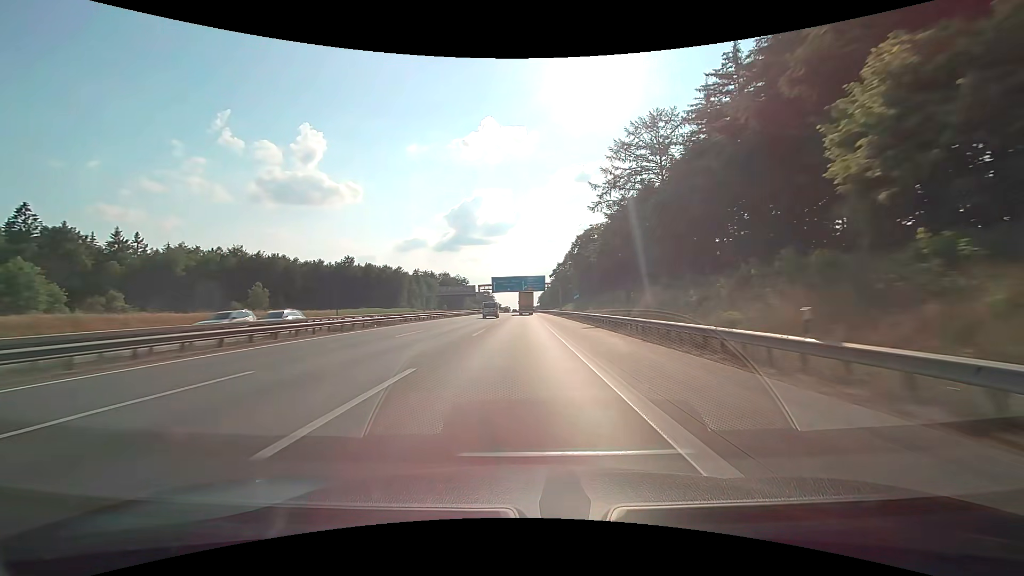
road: motorway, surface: concrete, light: Day
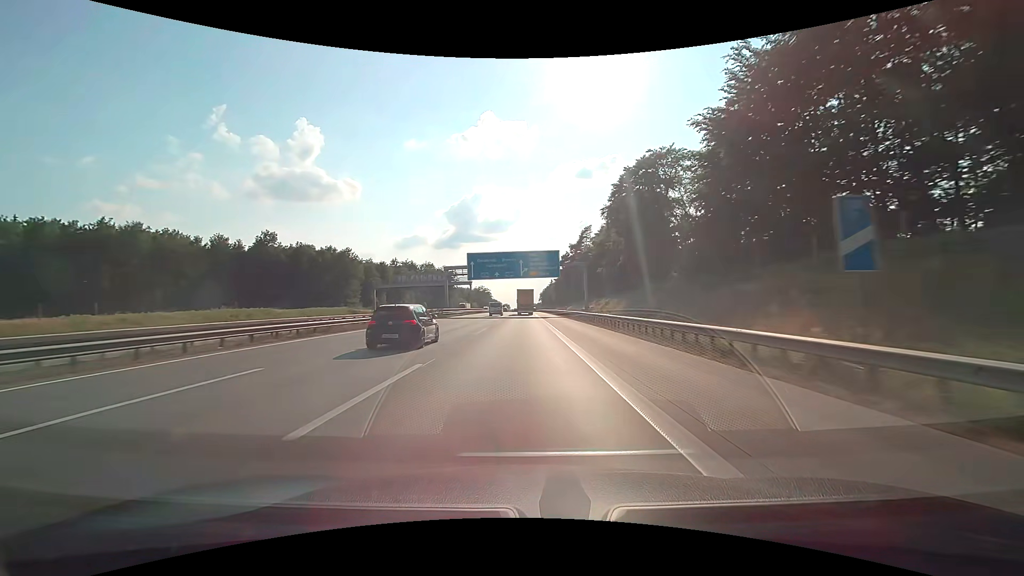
(+0.1, +53.9) m; 0°
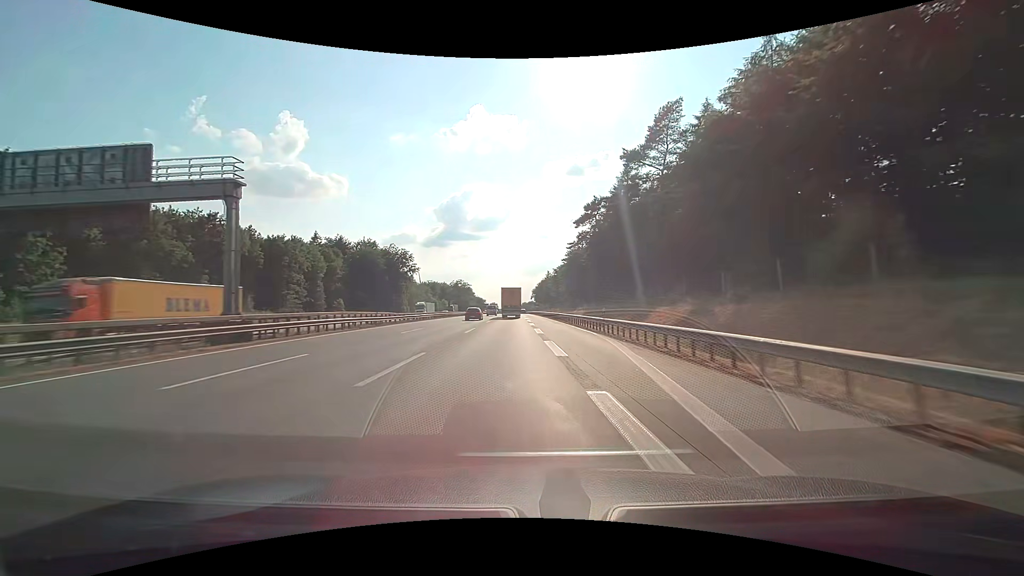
(+0.4, +87.1) m; +1°
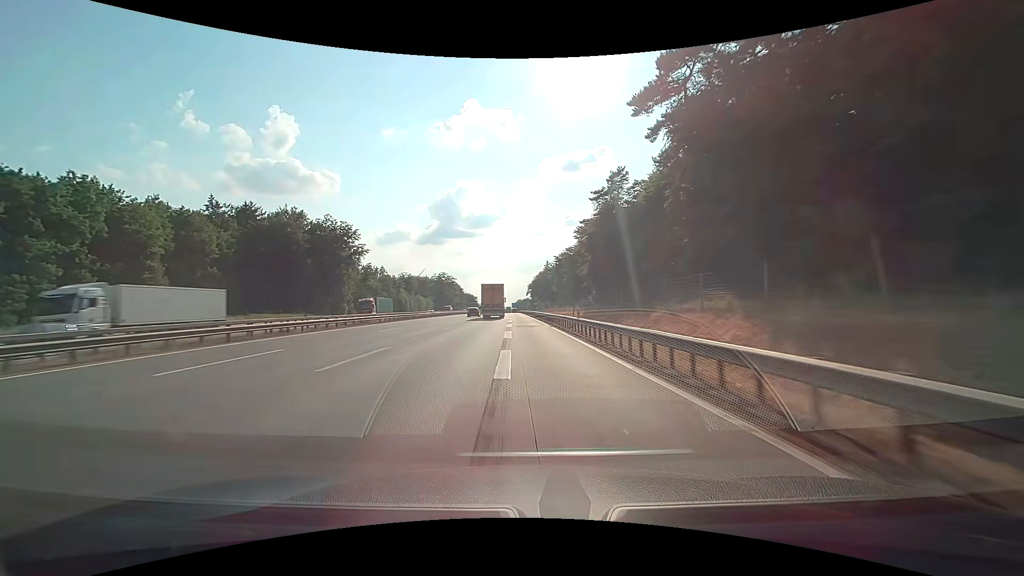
(+0.6, +52.6) m; +1°
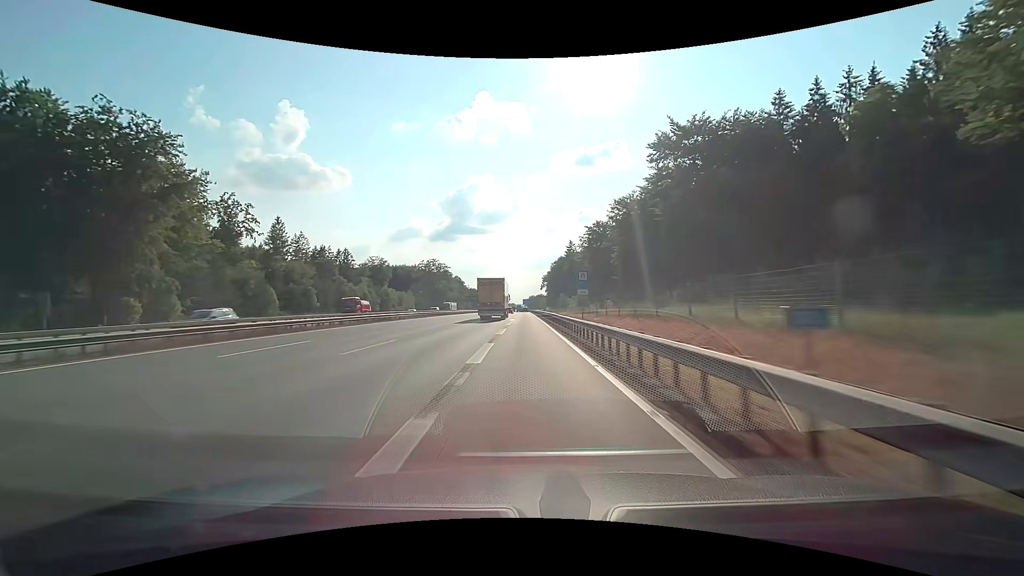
(-1.3, +69.4) m; -2°
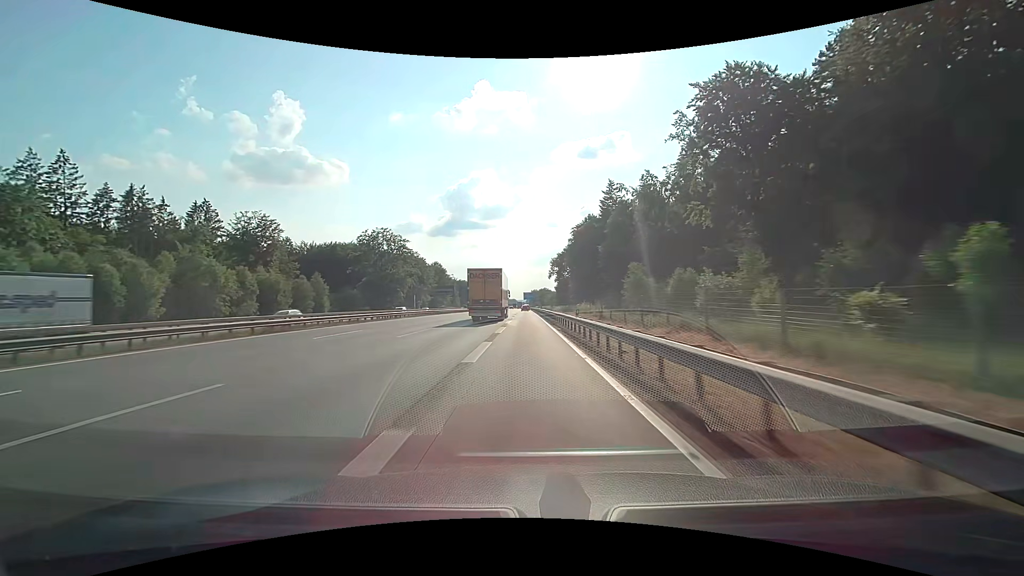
(-0.1, +84.1) m; 0°
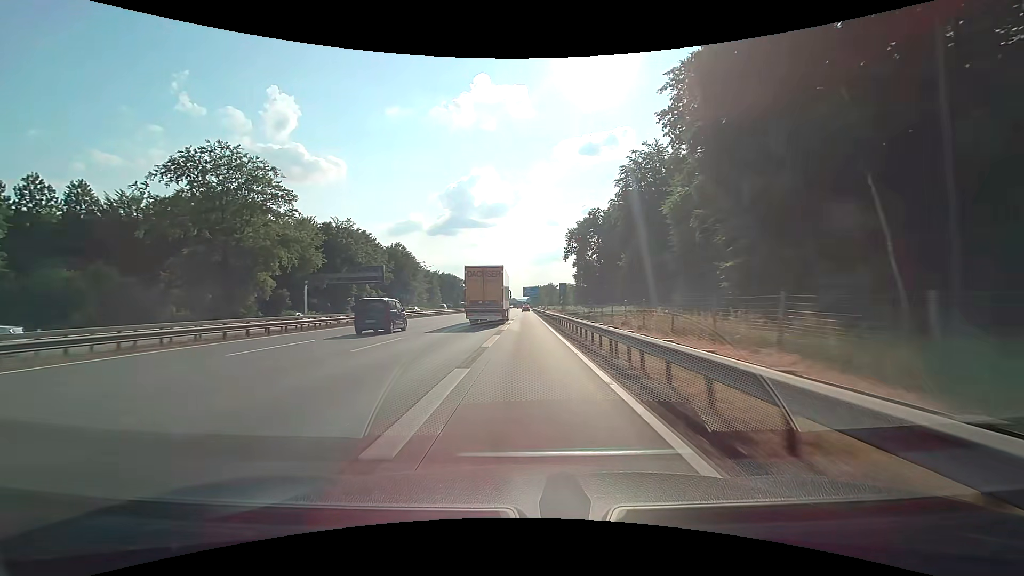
(-0.1, +78.4) m; 0°
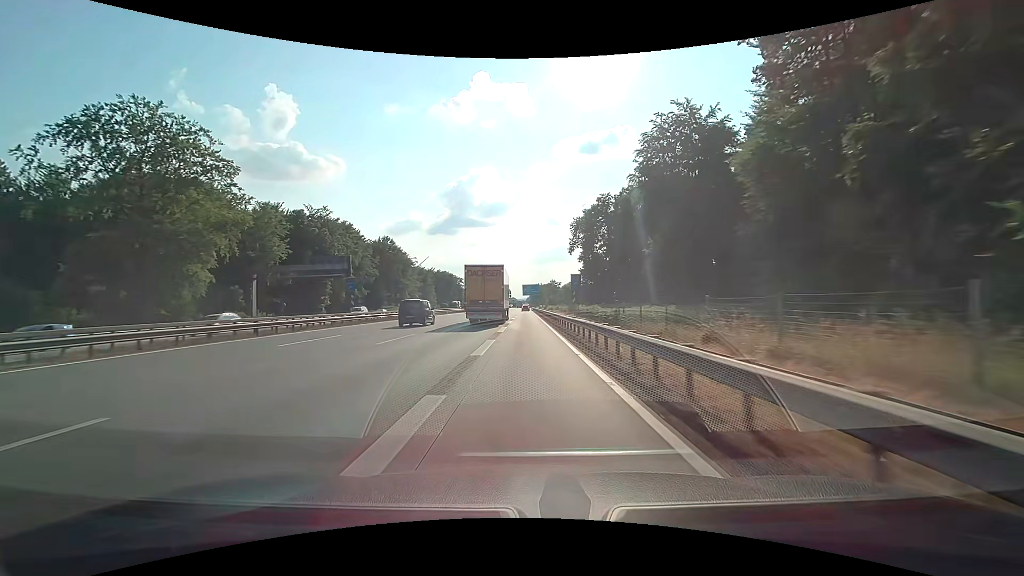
(0.0, +15.1) m; 0°
(0, +10) (0, +20) (0, +30) (0, +40) (0, +50) (0, +60) (0, +70) (0, +80) (0, +90) (0, +100) m
